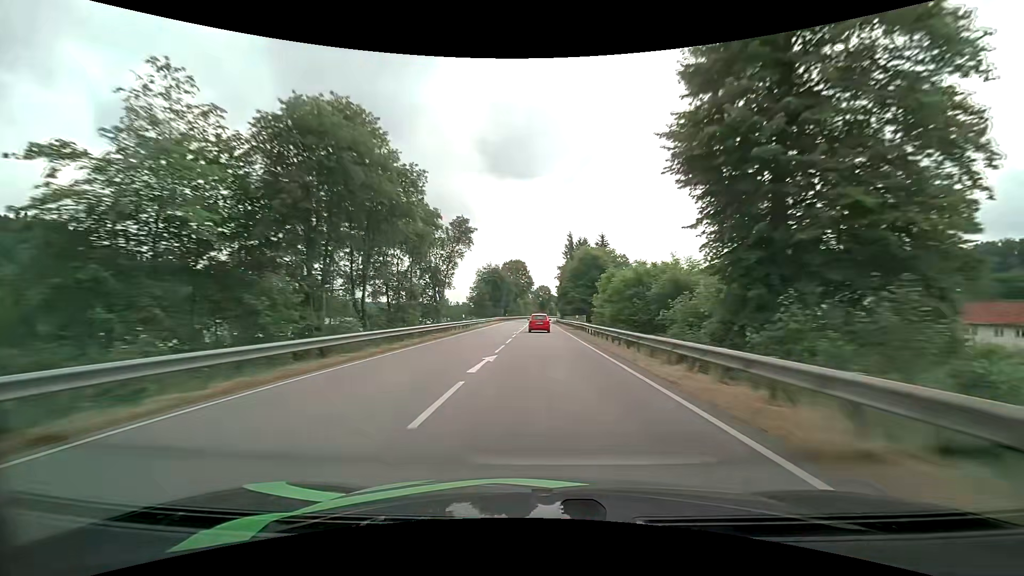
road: primary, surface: asphalt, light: Day
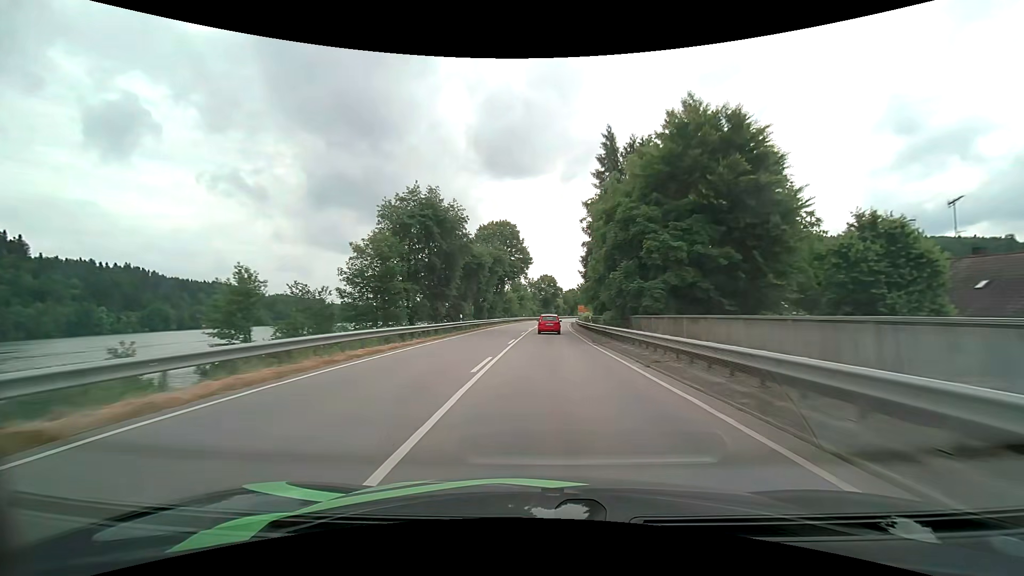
(+0.2, +60.4) m; 0°
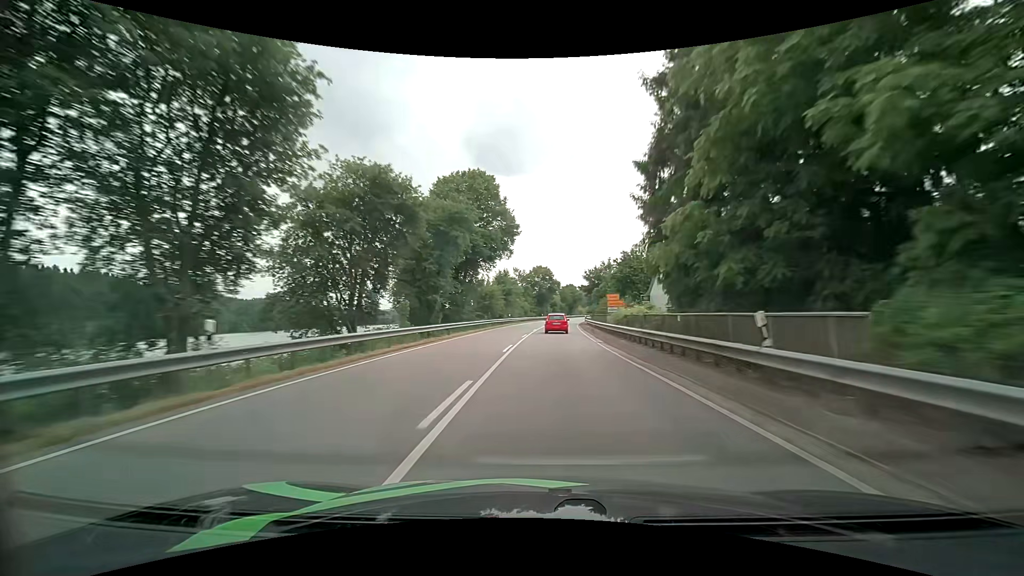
(+0.1, +29.5) m; 0°
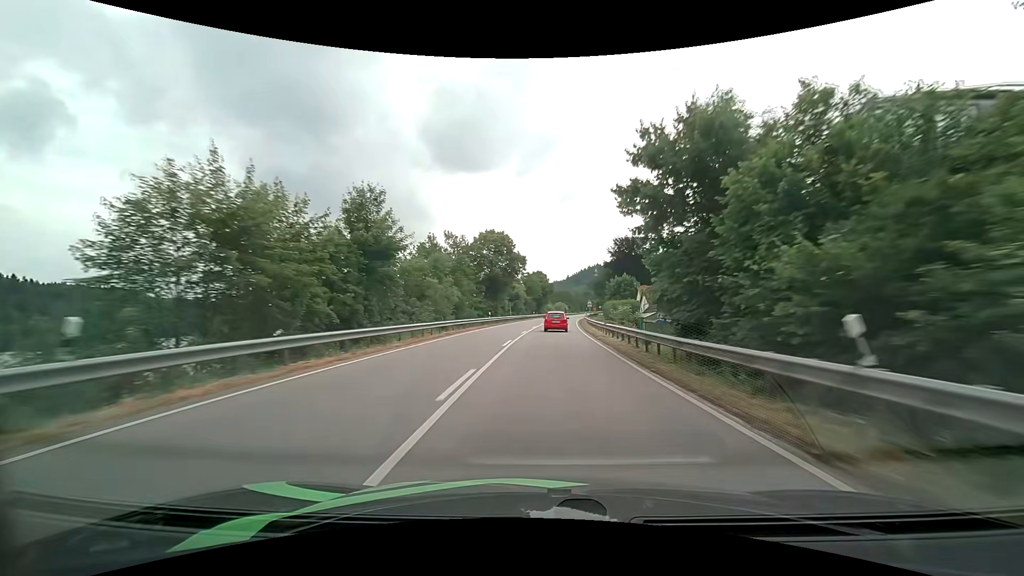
(+2.2, +58.0) m; +4°
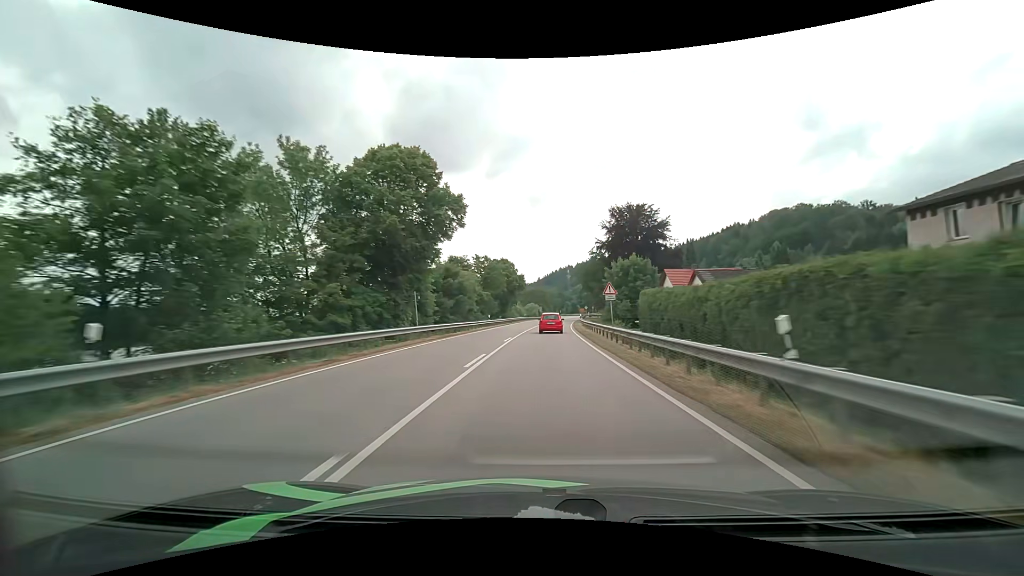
(+1.4, +42.7) m; +4°
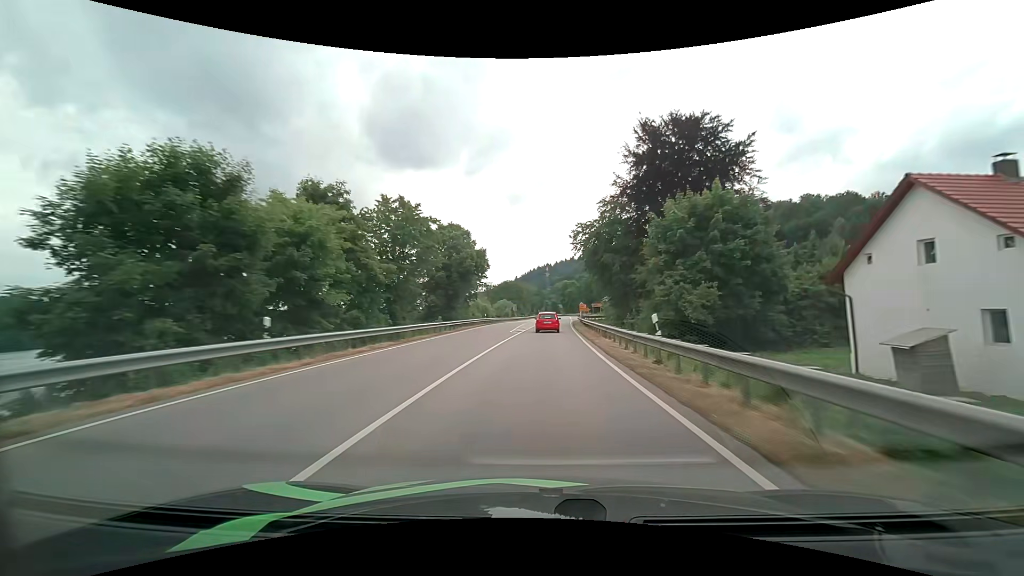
(+1.0, +42.3) m; +3°
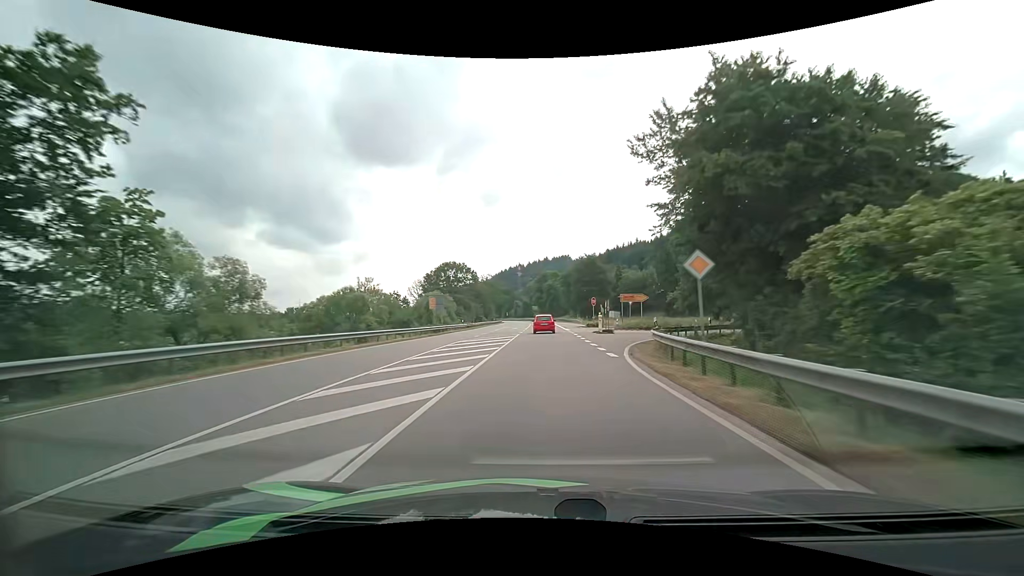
(+1.8, +68.2) m; +3°
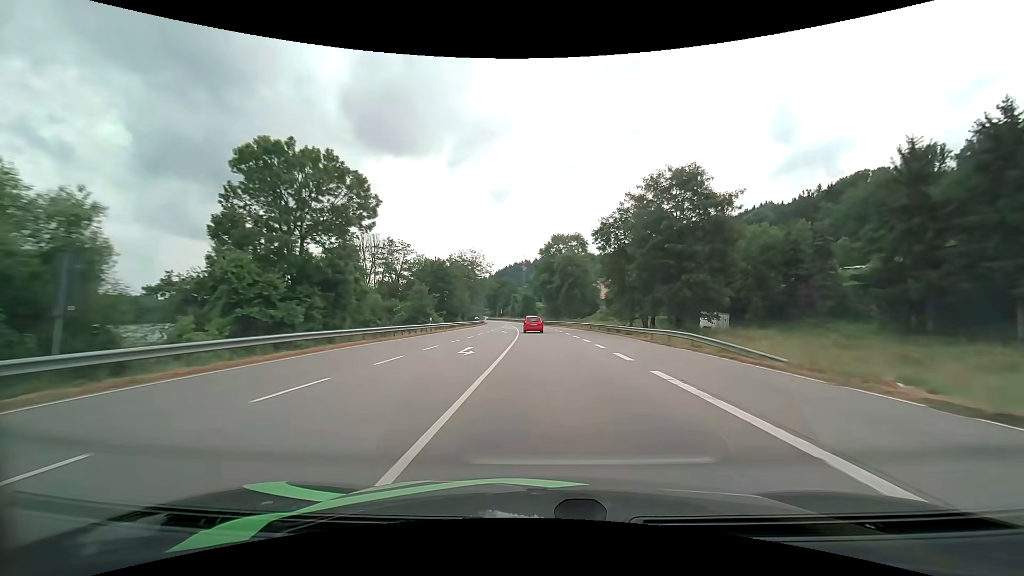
(-0.1, +69.3) m; -1°
(0, +10) (0, +20) (0, +30) (0, +40) (0, +50) (-1, +60) (-1, +70) (-2, +80) (-3, +90) (-4, +100) m
